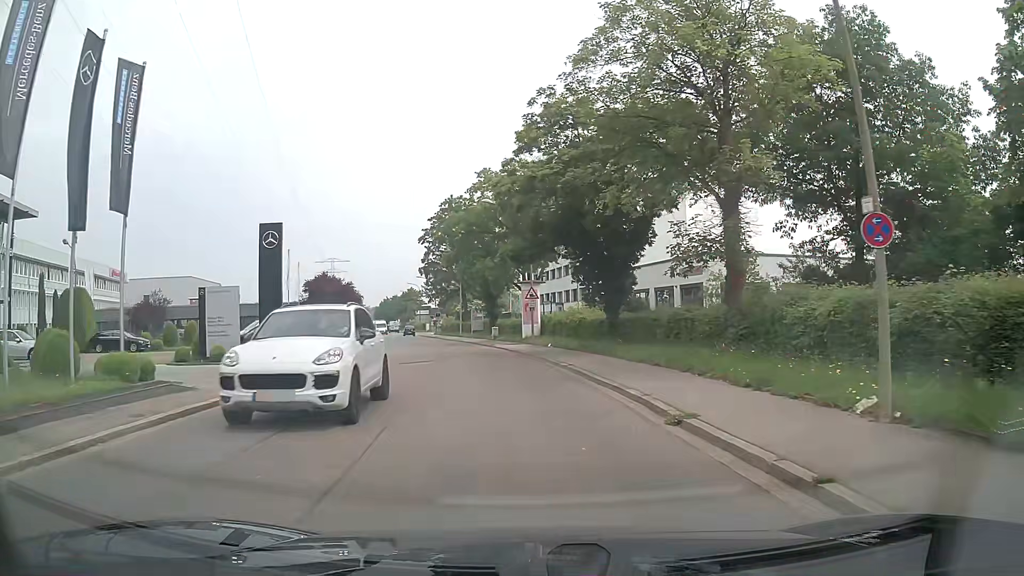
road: unclassified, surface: asphalt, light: Day
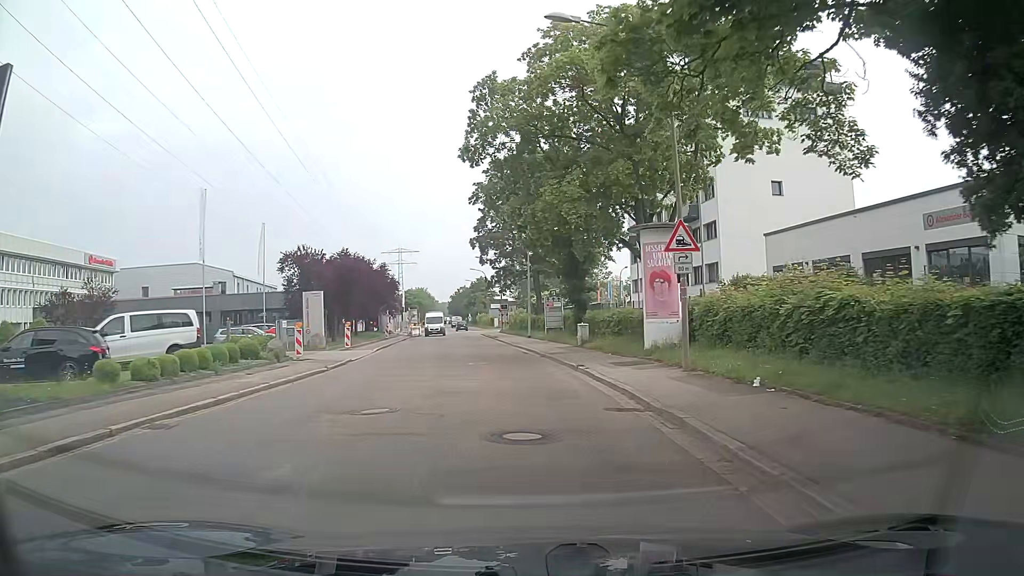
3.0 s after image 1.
(-1.8, +24.1) m; -9°
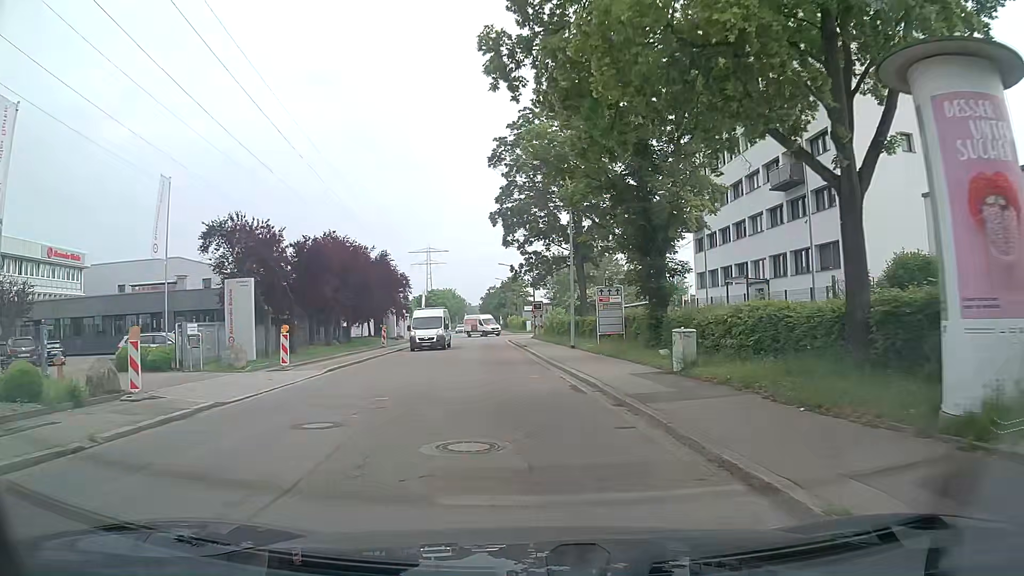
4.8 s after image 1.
(-0.2, +14.5) m; -3°
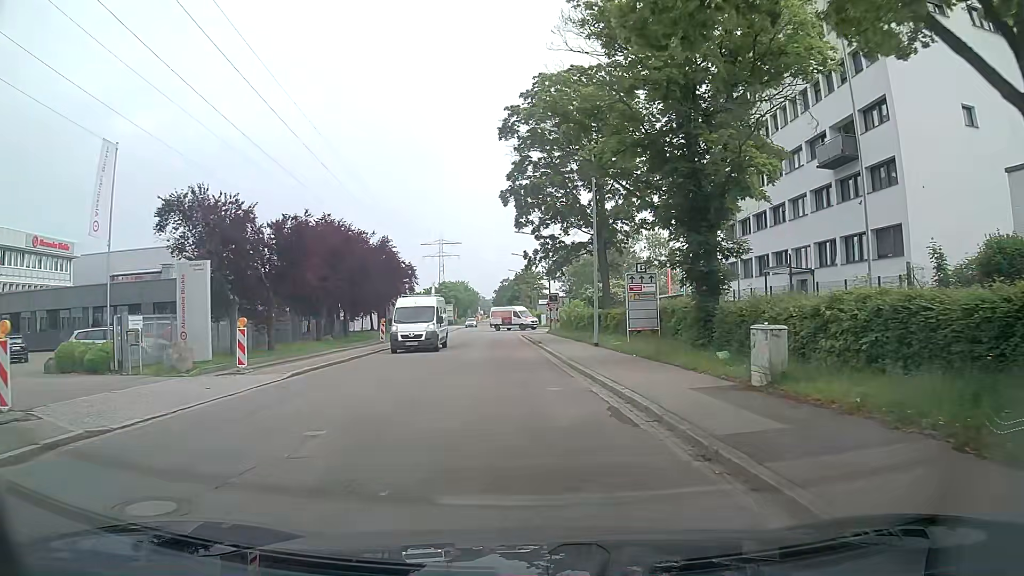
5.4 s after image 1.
(0.0, +4.9) m; -2°
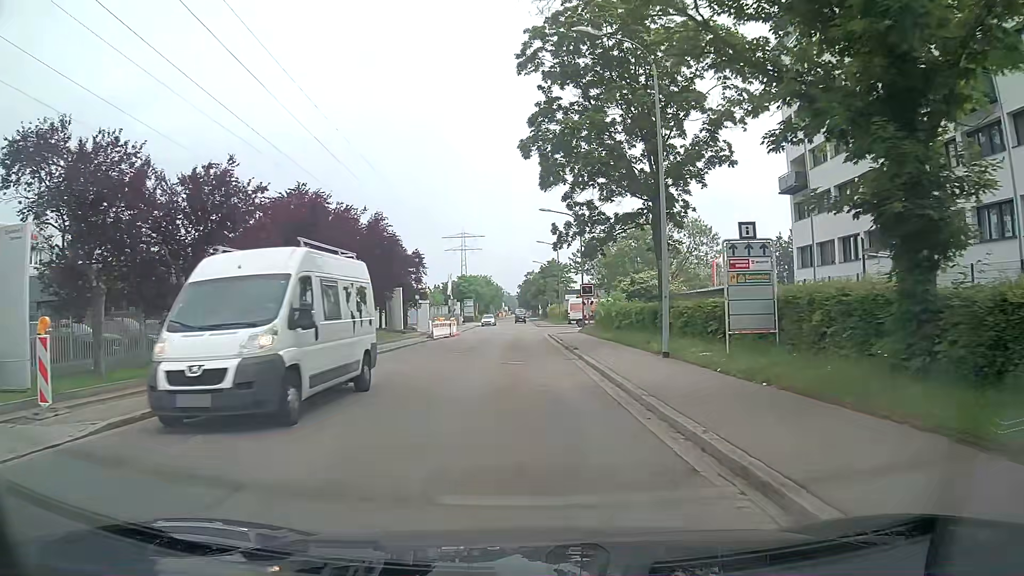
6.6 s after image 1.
(-0.1, +9.8) m; -2°
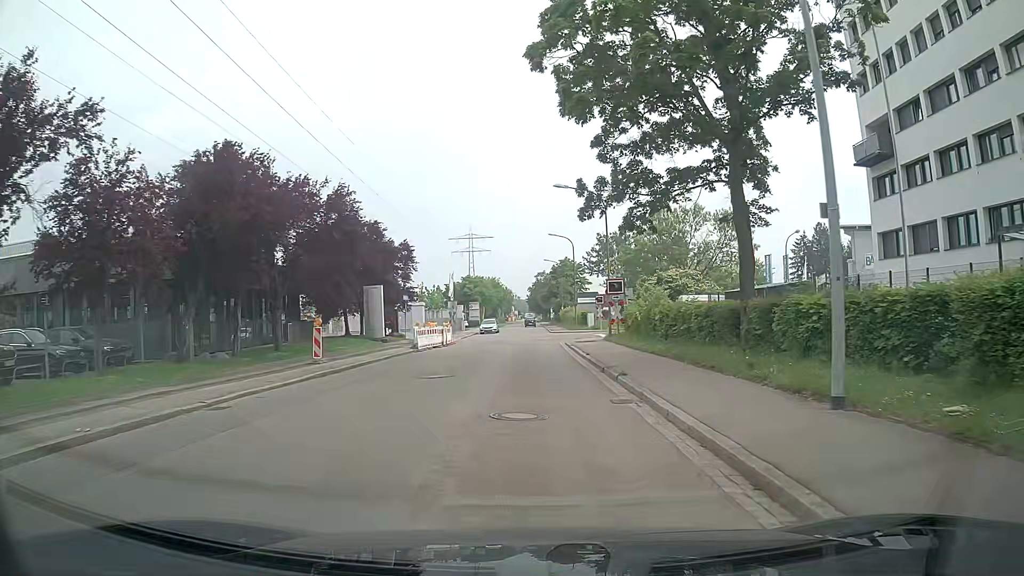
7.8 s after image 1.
(-0.1, +9.8) m; -1°
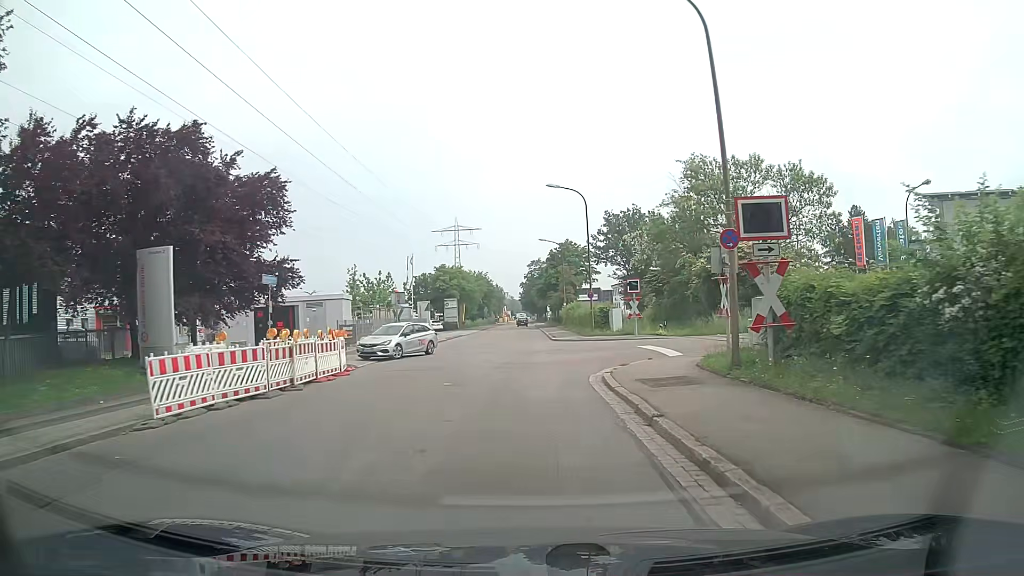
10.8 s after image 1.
(+0.3, +23.7) m; +1°
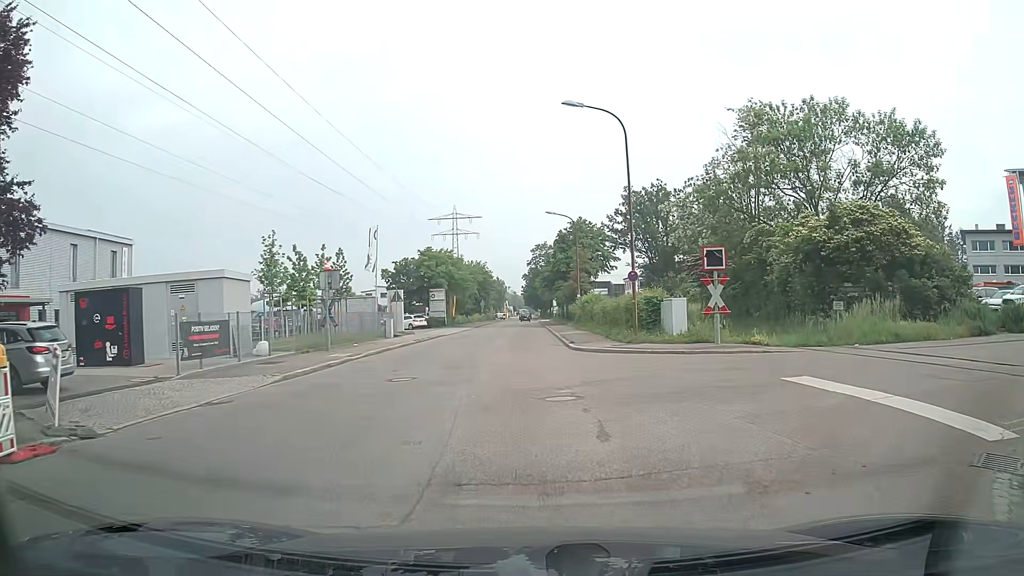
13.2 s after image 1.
(-0.1, +15.0) m; +1°
(0, +10) (-1, +20) (-1, +30) (-1, +40) (-2, +50) (-2, +60) (-2, +70) (-2, +80) (-2, +90) (-3, +100) m
